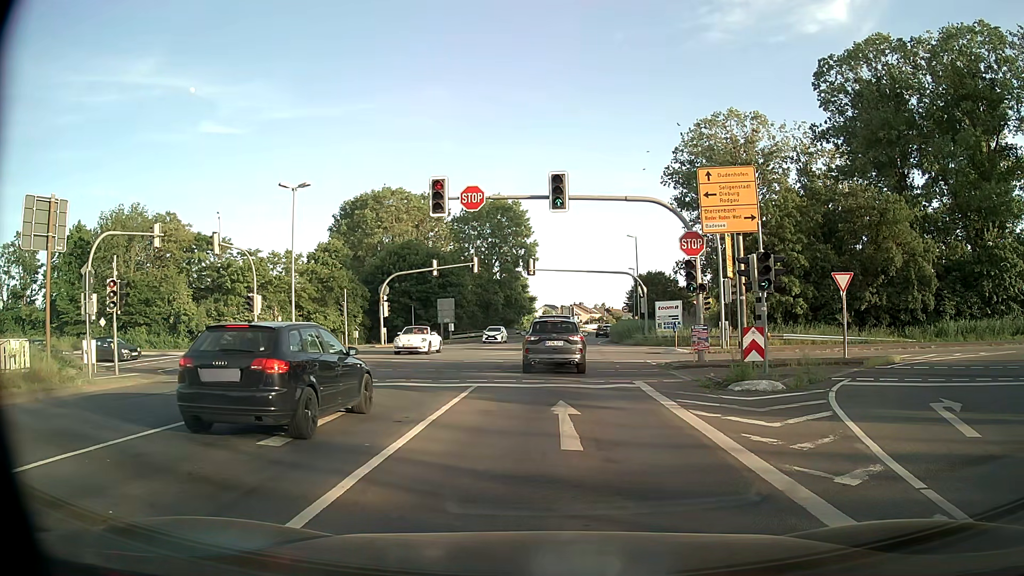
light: Day
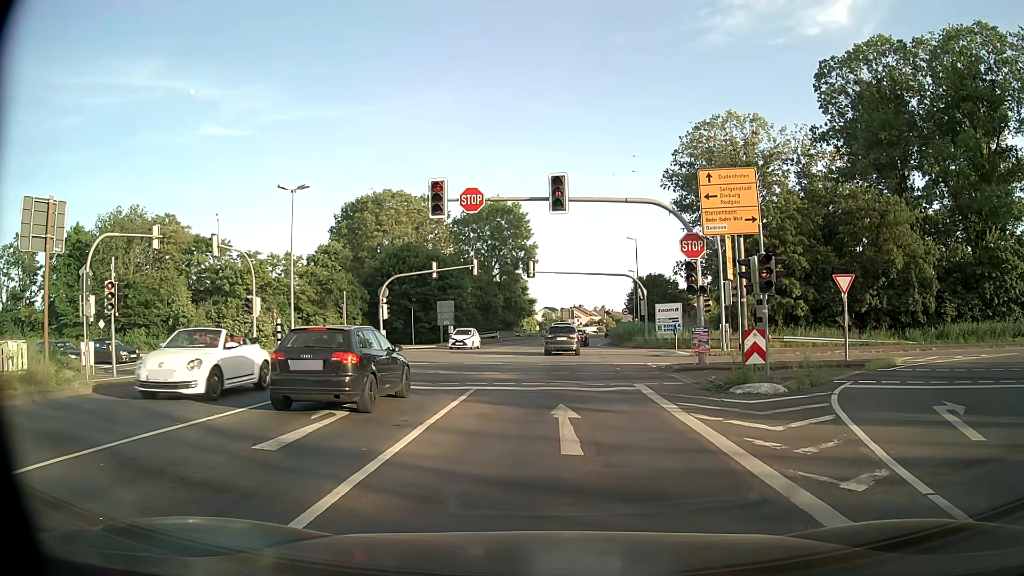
(0.0, +0.1) m; 0°
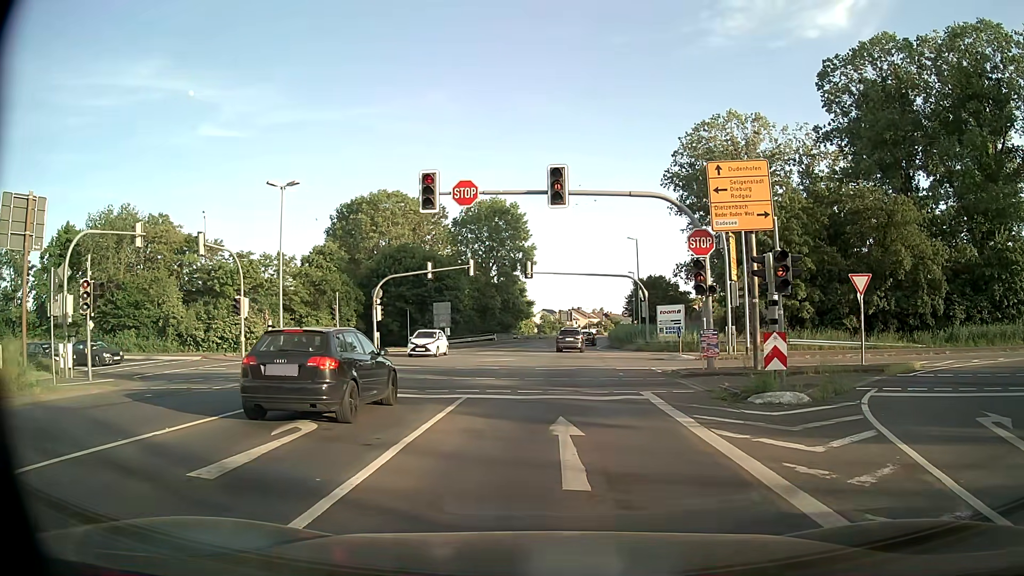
(0.0, +1.7) m; 0°
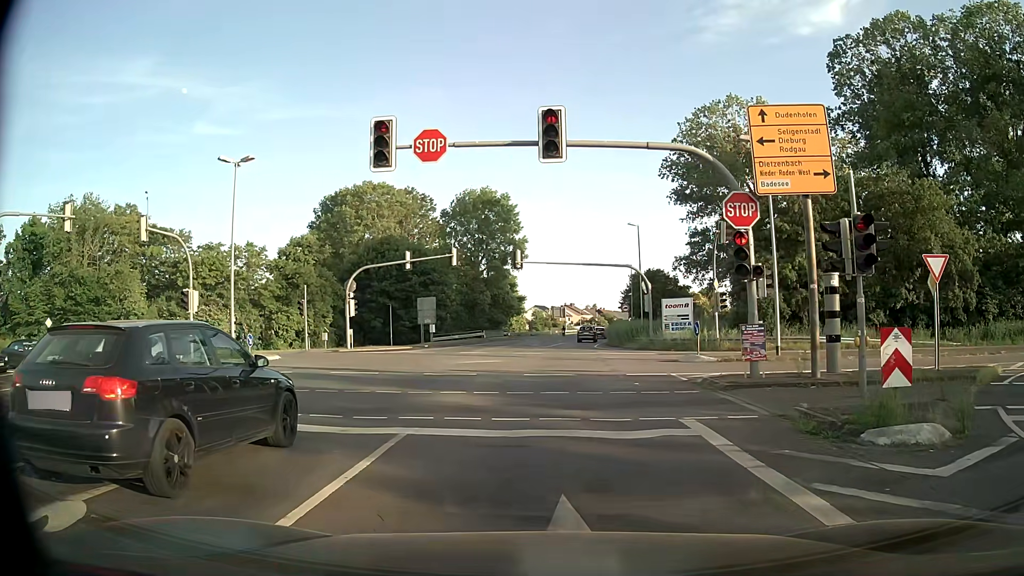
(+0.1, +5.4) m; 0°
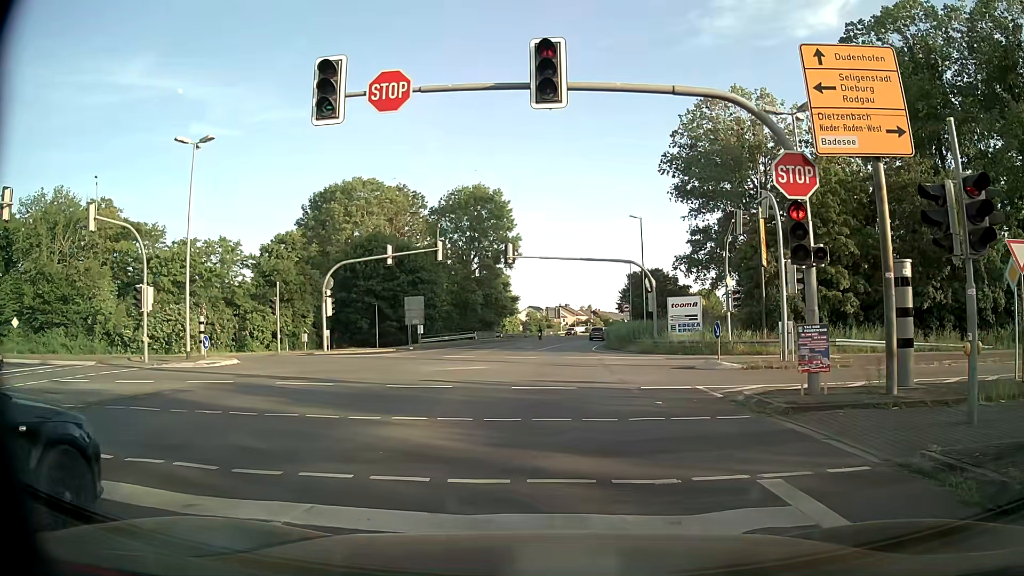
(+0.1, +4.0) m; +1°
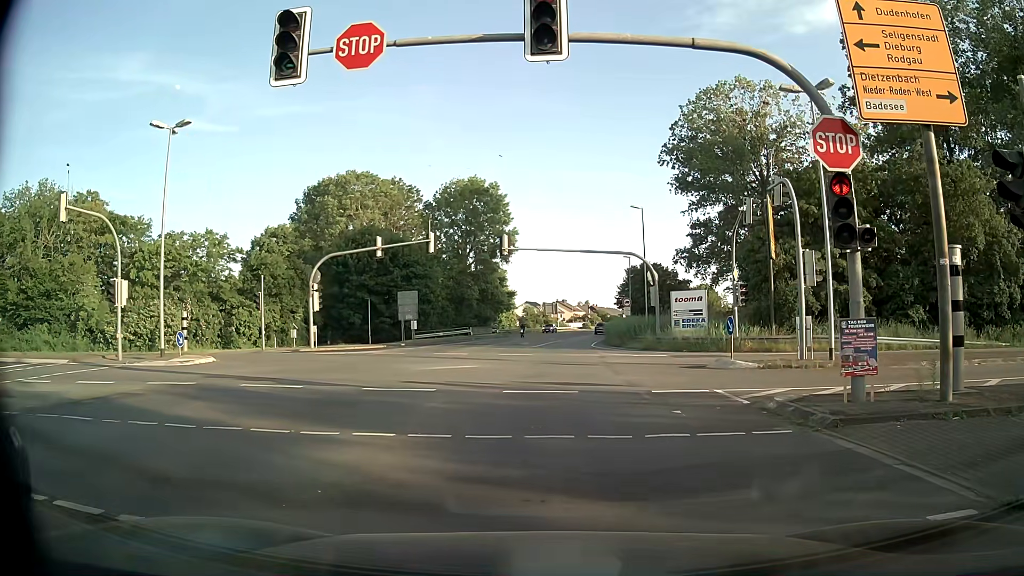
(0.0, +1.9) m; 0°
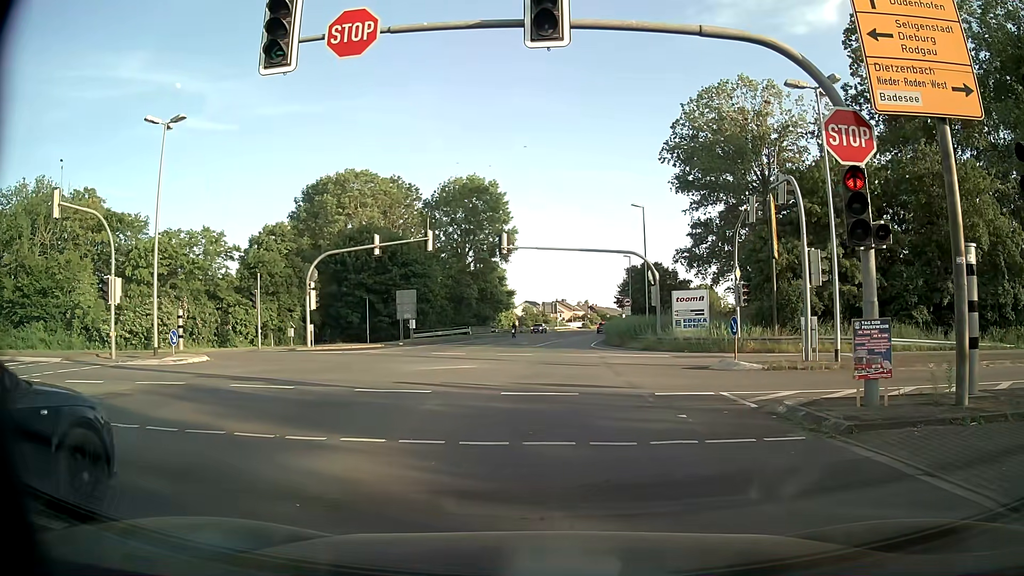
(0.0, +0.4) m; 0°
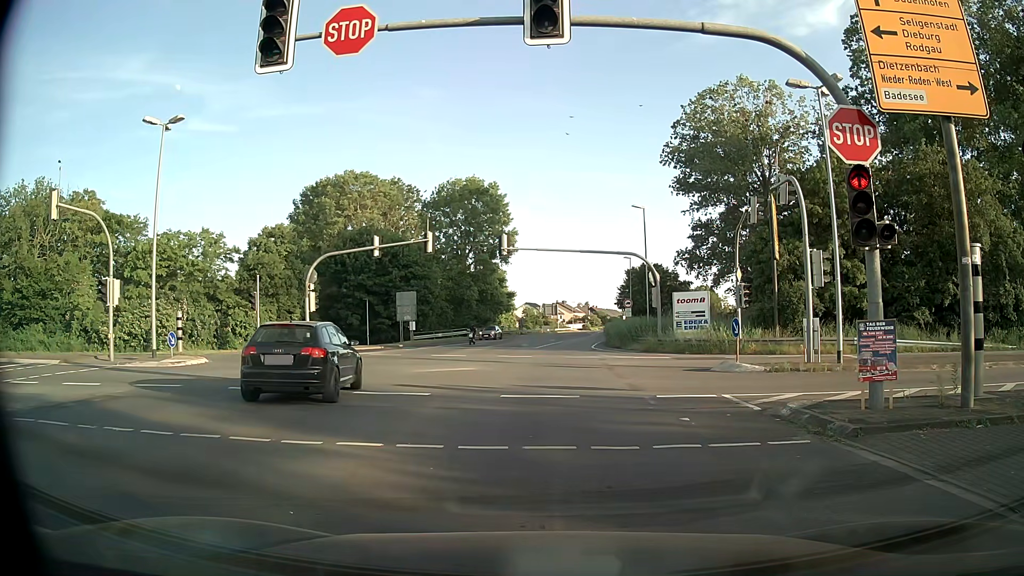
(0.0, +0.2) m; 0°
(0, +10) (+1, +20) (+1, +30) (+1, +40) (+2, +50) (+4, +60) (+5, +70) (+7, +80) (+8, +89) (+10, +99) m
